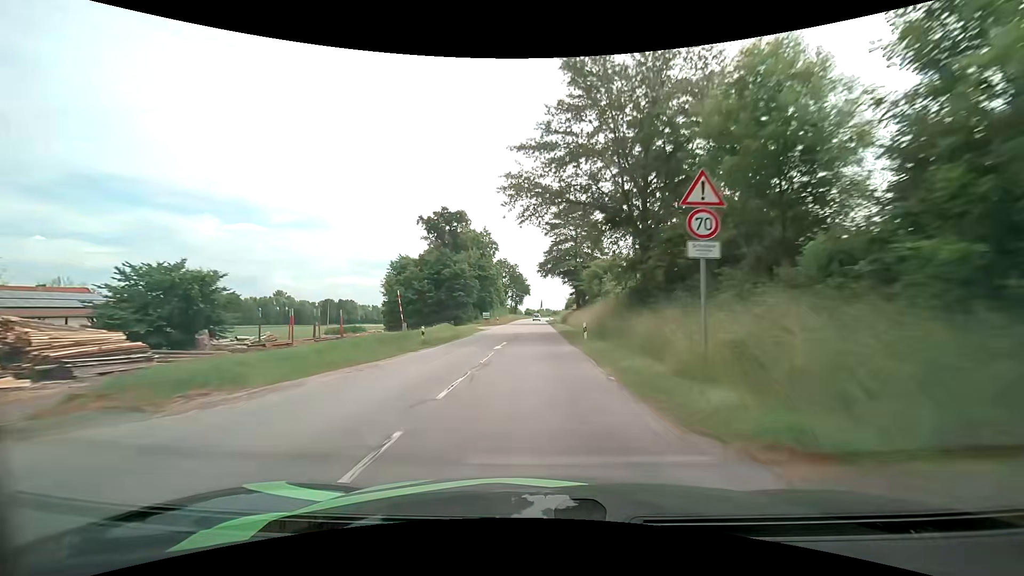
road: secondary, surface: asphalt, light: Day
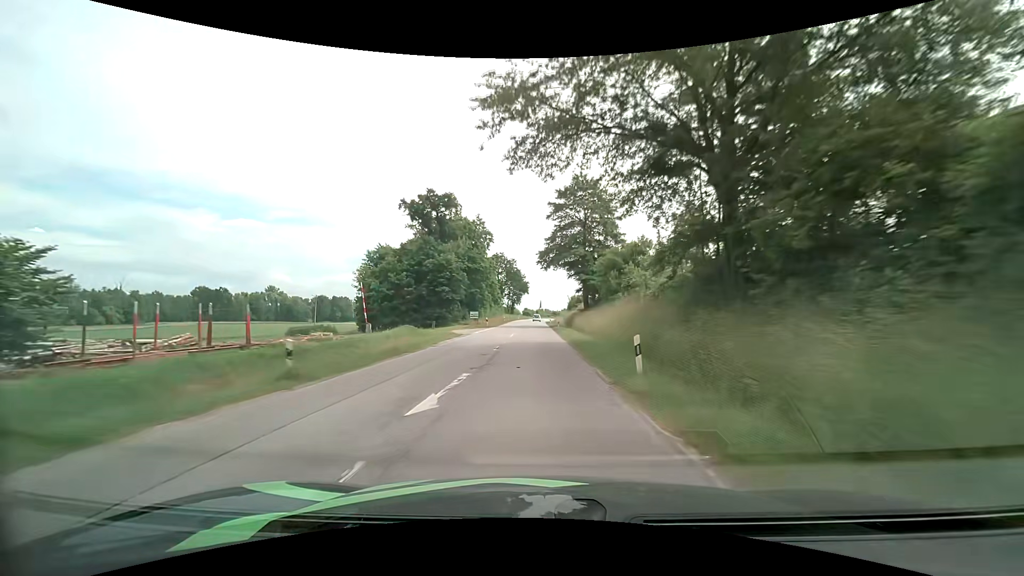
(0.0, +13.0) m; 0°
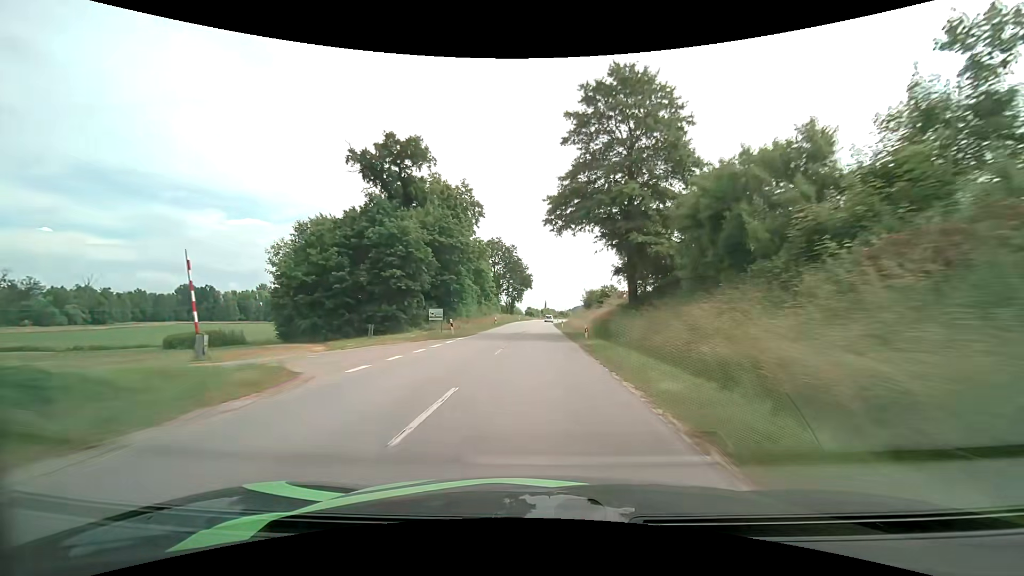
(-0.1, +25.7) m; 0°
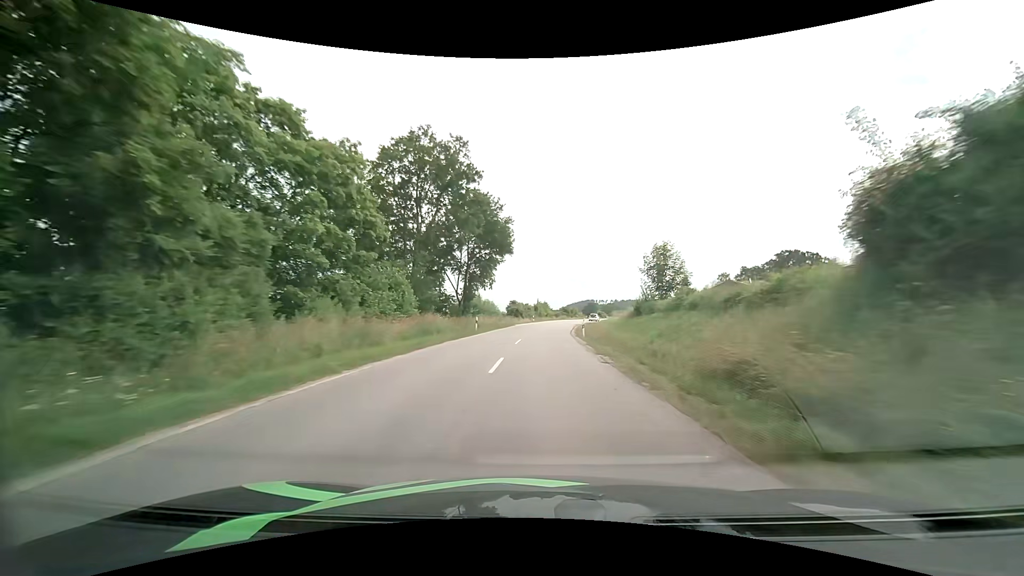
(+0.2, +63.1) m; +1°
(0, +10) (0, +20) (0, +30) (+1, +40) (+2, +50) (+3, +60) (+4, +70) (+5, +80) (+7, +90) (+9, +99) m
